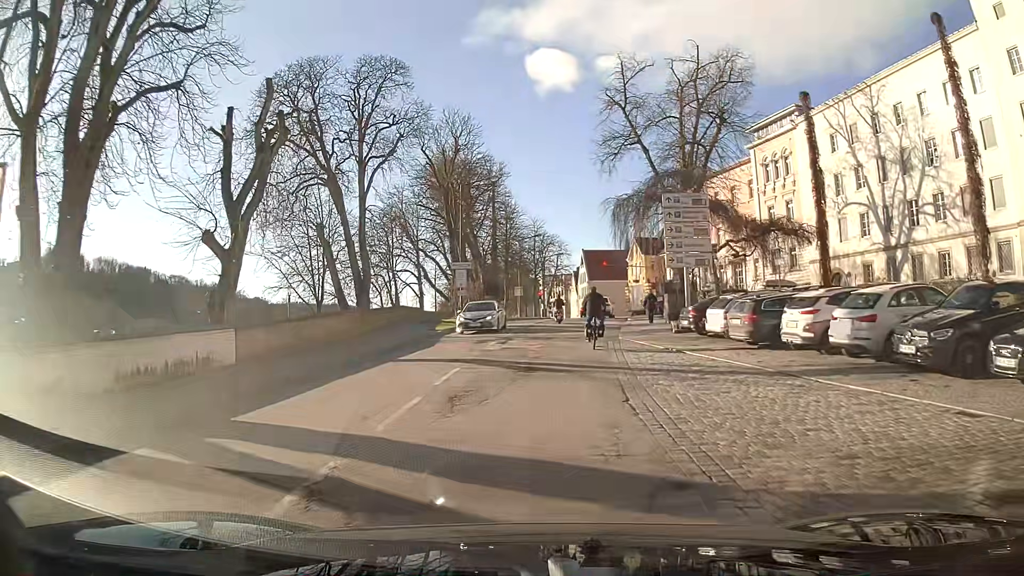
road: primary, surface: asphalt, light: Day
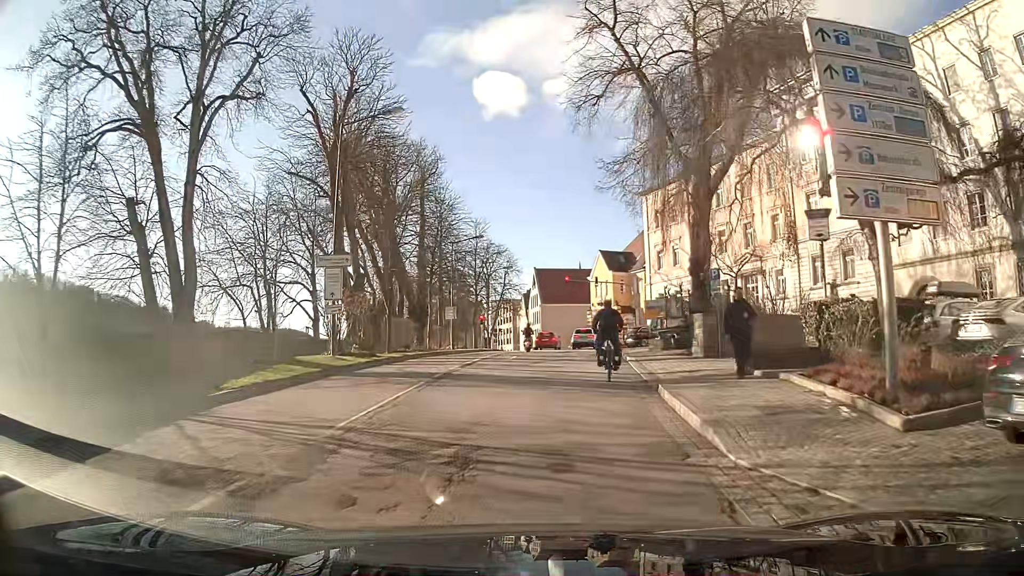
(+0.7, +18.7) m; +6°
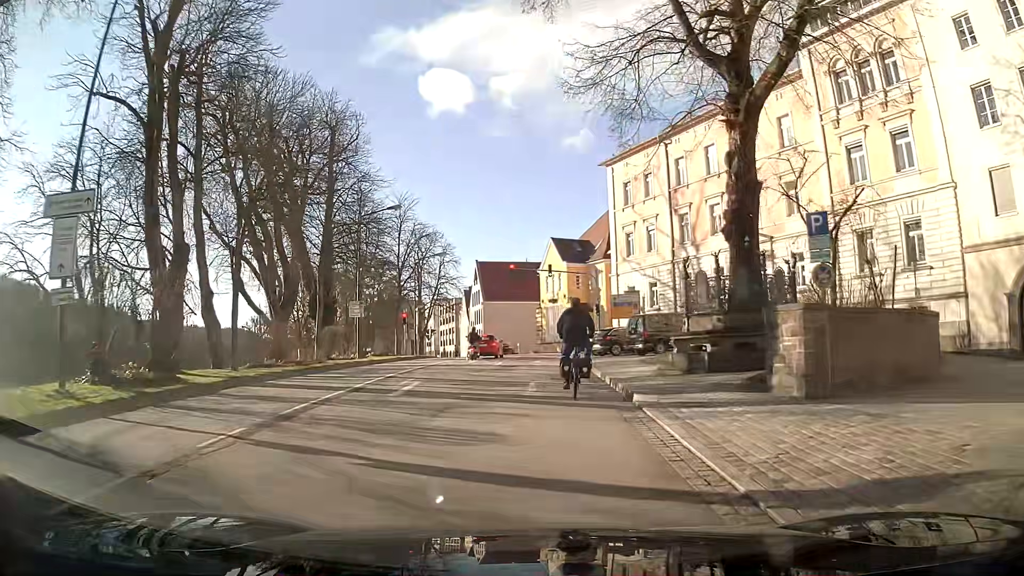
(+0.5, +12.7) m; +4°
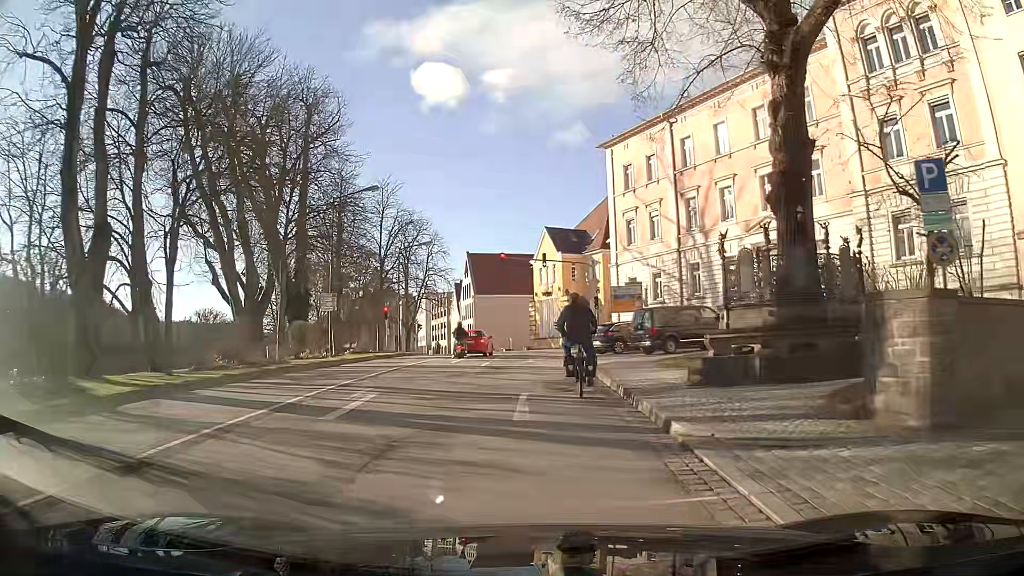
(0.0, +3.9) m; 0°
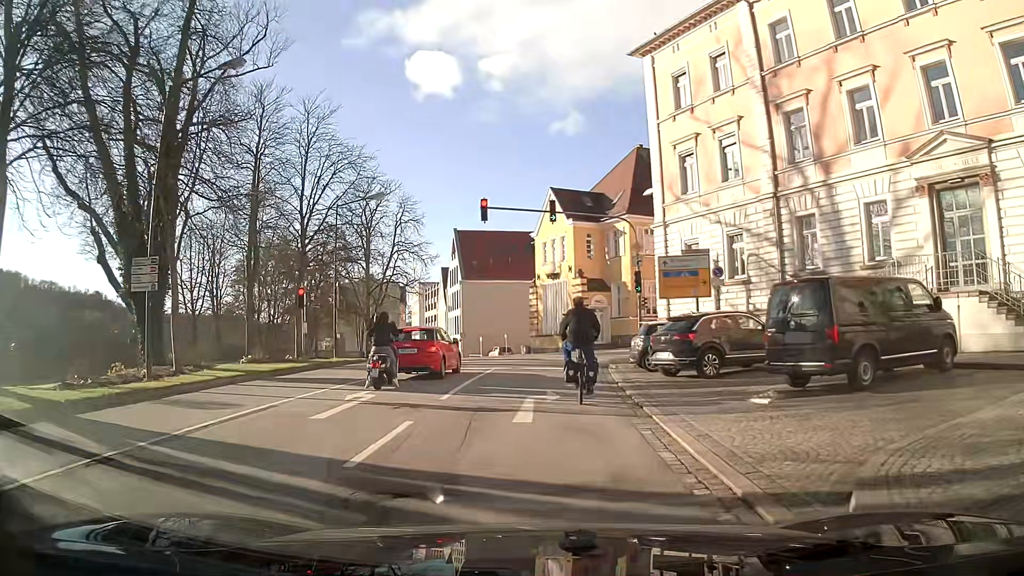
(-0.1, +16.7) m; -1°
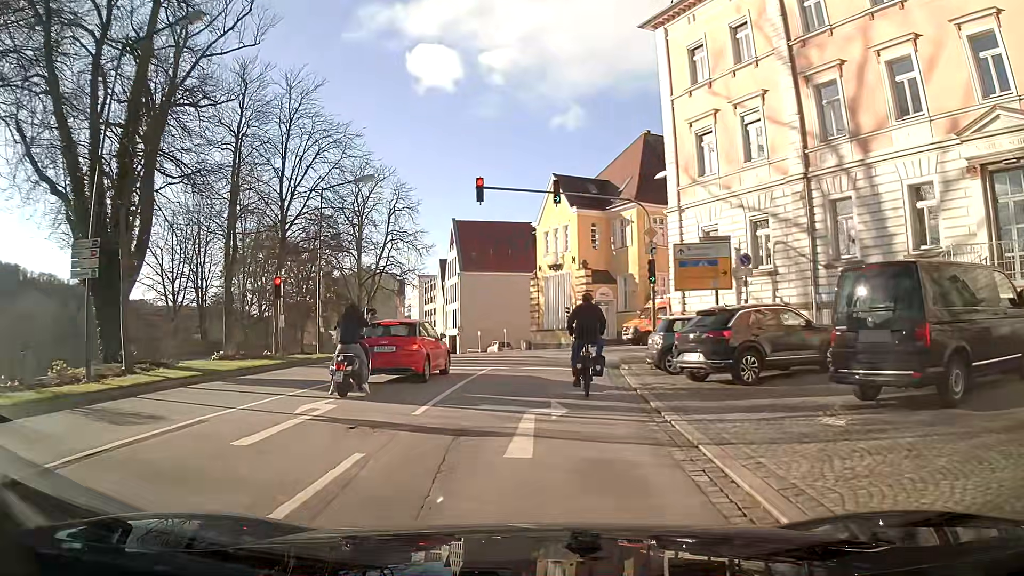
(0.0, +2.8) m; 0°
(0, +10) (0, +20) (+3, +29) (+11, +36) (+20, +40) (+29, +45) (+37, +49) (+46, +54) (+56, +58) (+65, +62) m
